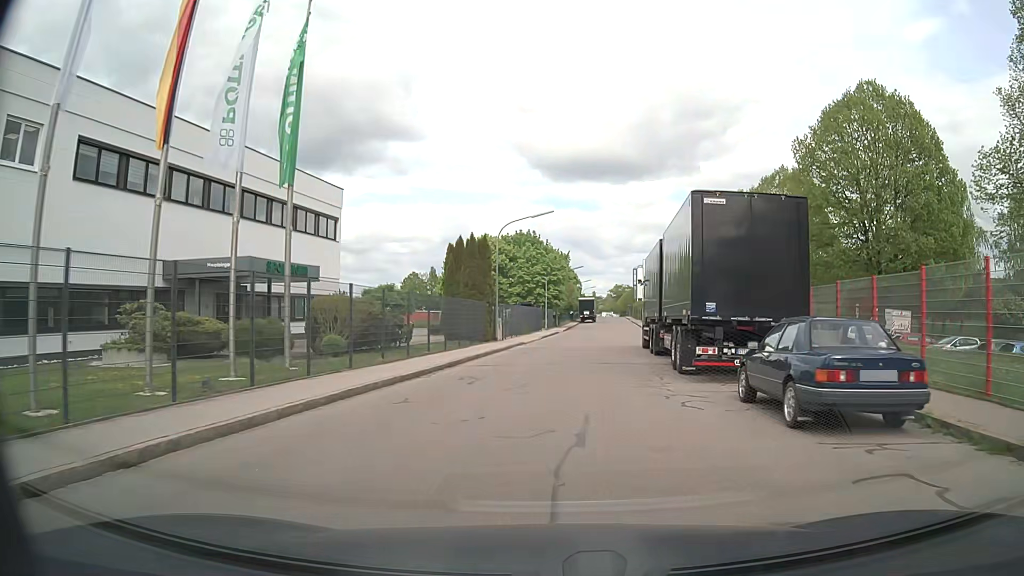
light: Day
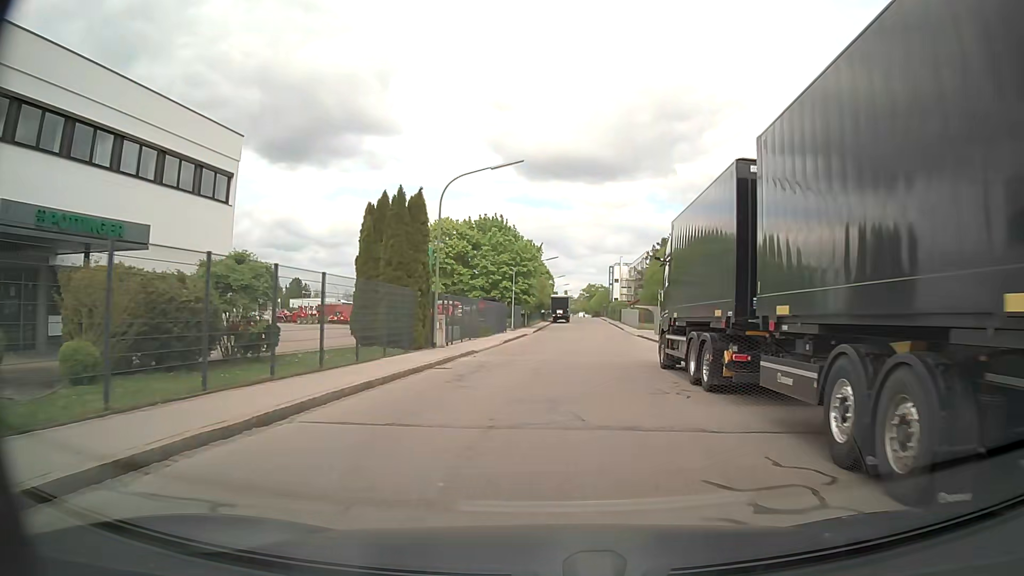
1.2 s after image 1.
(+0.3, +12.1) m; +3°
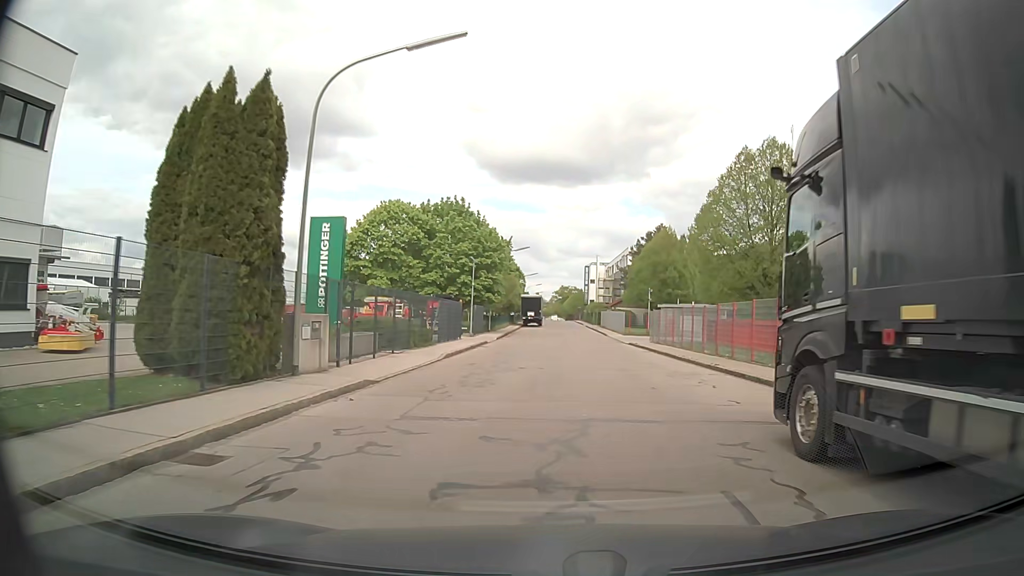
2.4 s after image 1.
(+0.2, +12.3) m; +1°
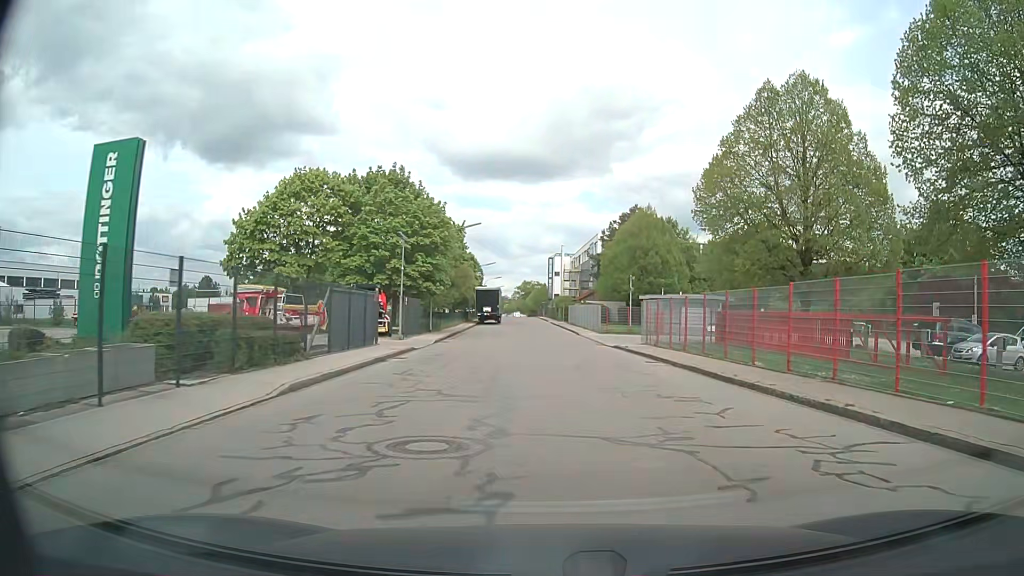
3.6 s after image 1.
(+0.5, +12.4) m; +4°
(0, +10) (+1, +20) (+1, +30) (+1, +40) (0, +50) (0, +60) (-1, +70) (-1, +80) (-2, +90) (-2, +100) m
